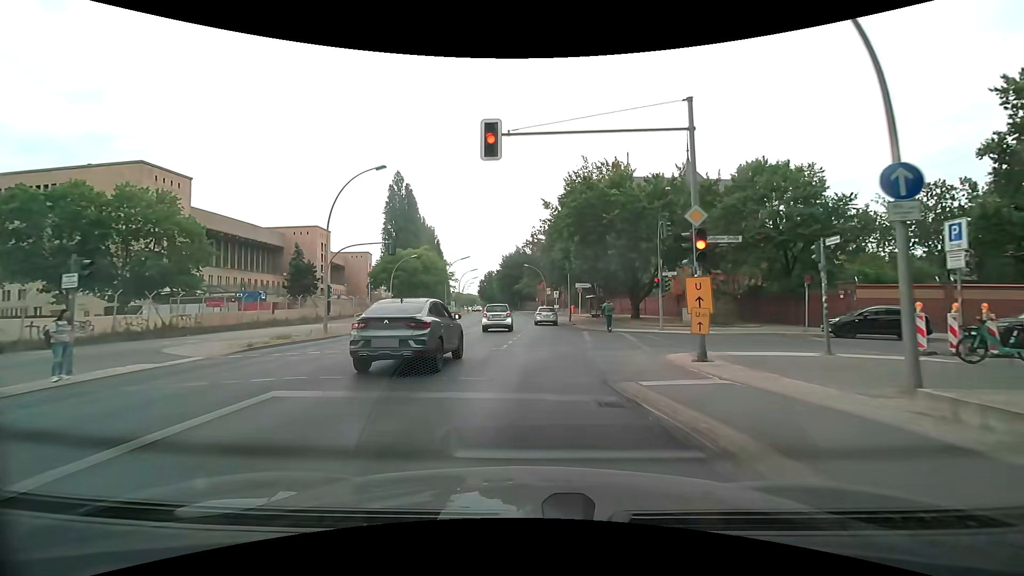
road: secondary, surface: asphalt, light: Day
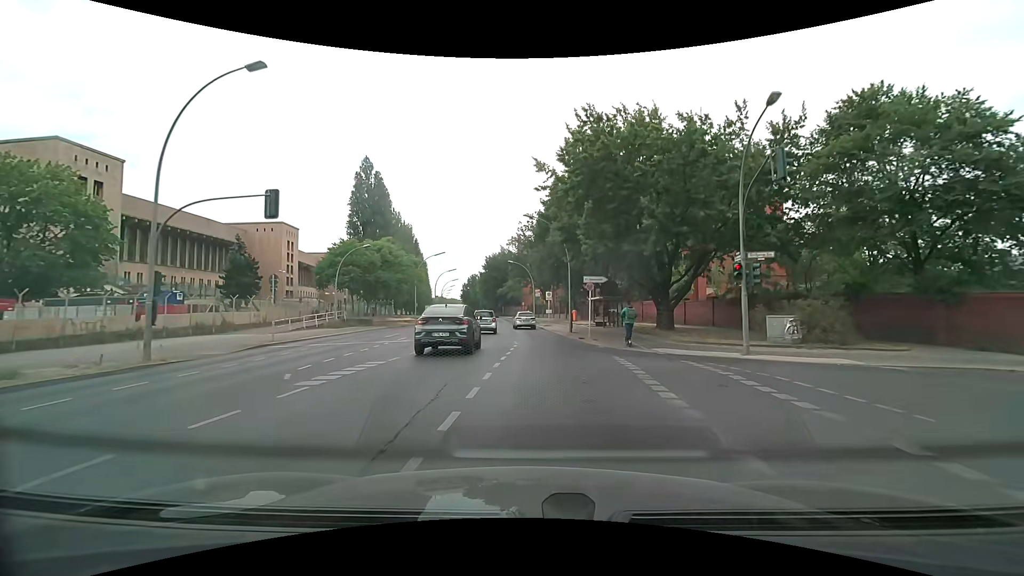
(+0.2, +13.3) m; +1°
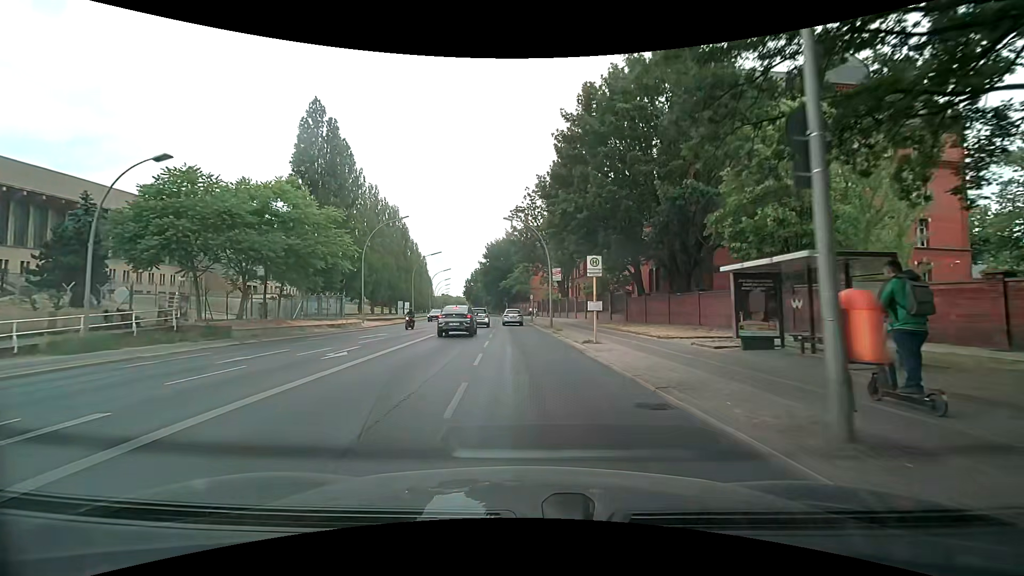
(+0.4, +27.8) m; -1°
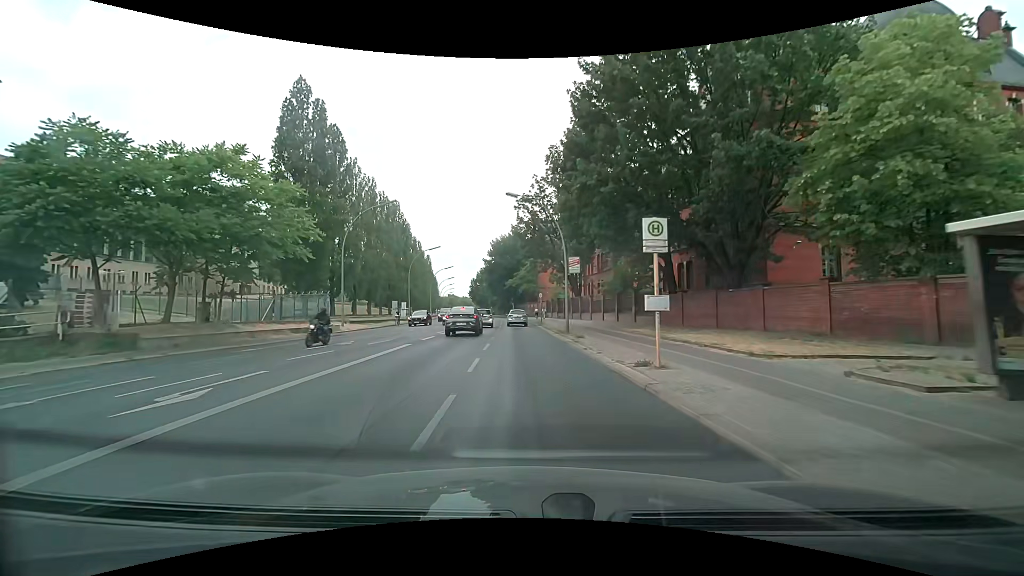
(0.0, +7.4) m; -1°
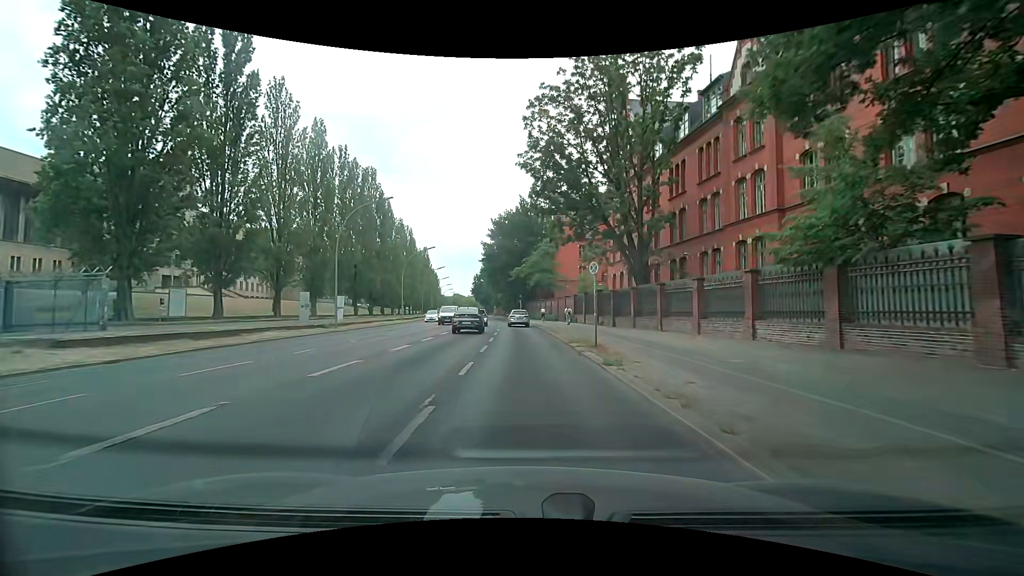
(-0.4, +30.7) m; -1°
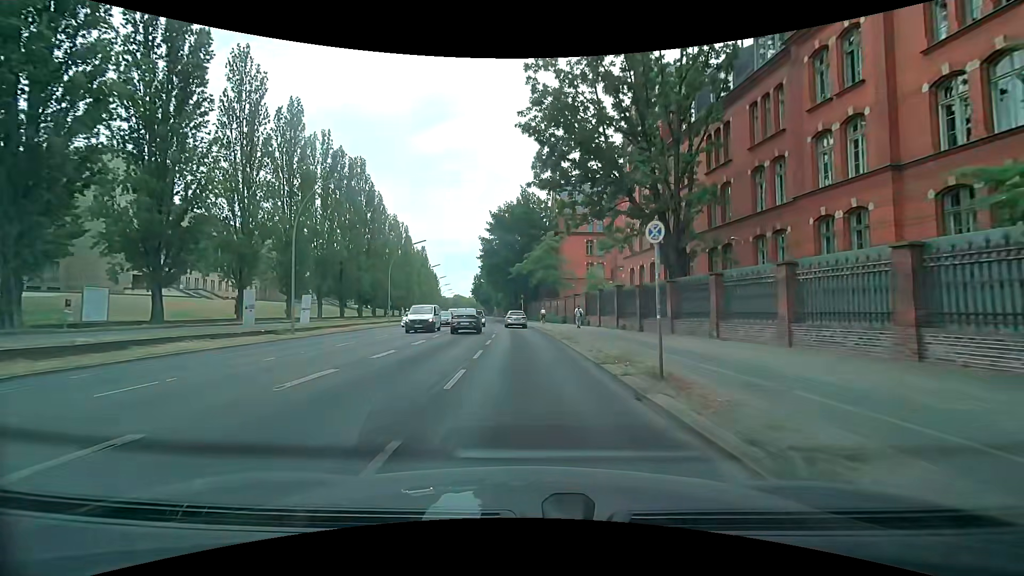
(0.0, +7.8) m; -1°
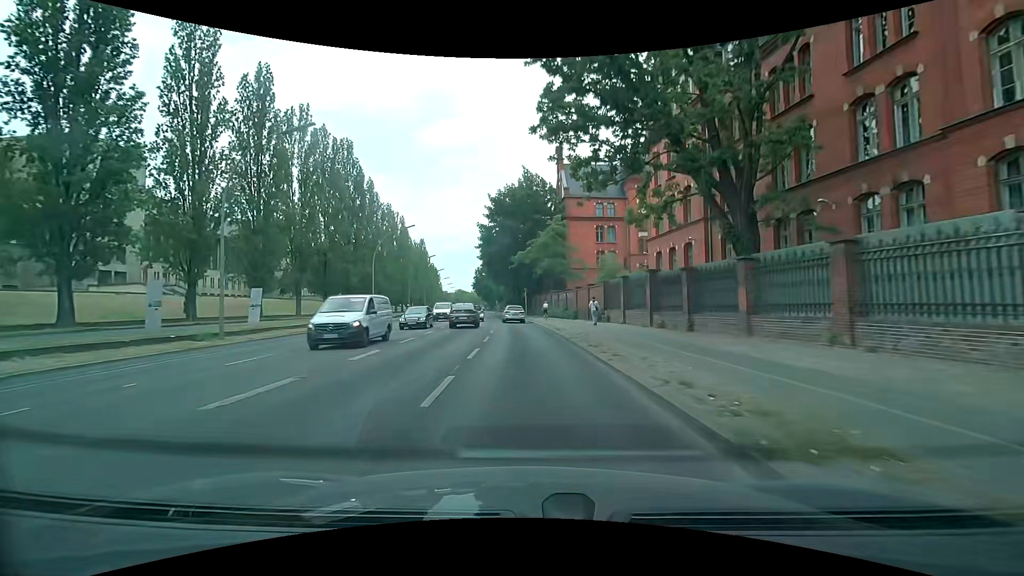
(0.0, +8.0) m; +1°
